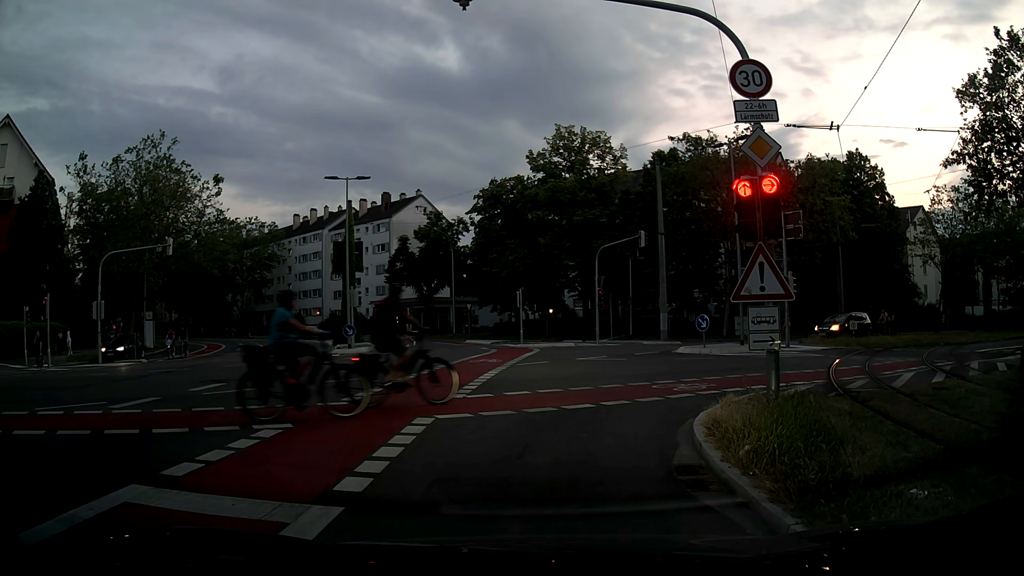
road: secondary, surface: asphalt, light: Dusk
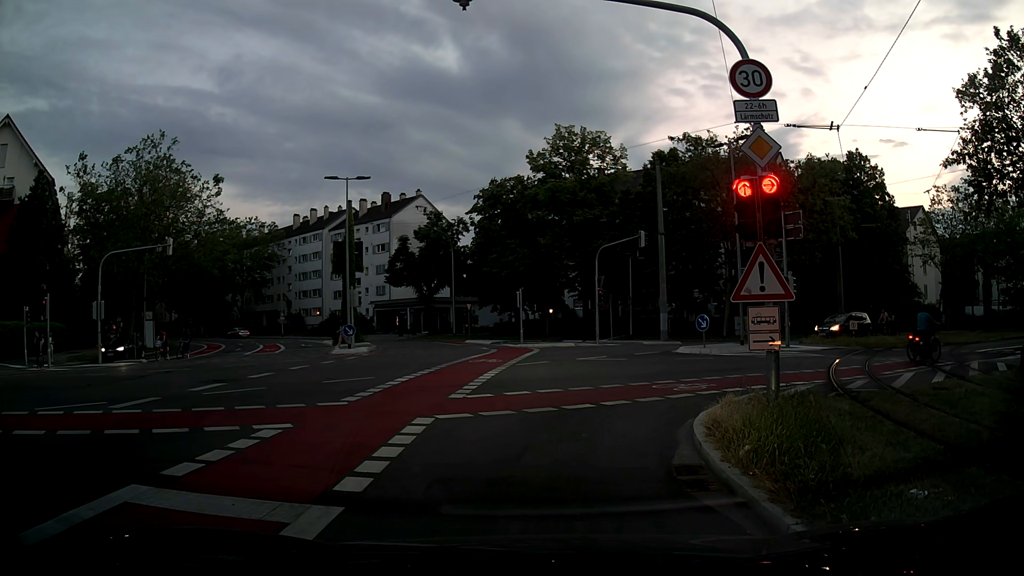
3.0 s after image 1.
(0.0, 0.0) m; 0°
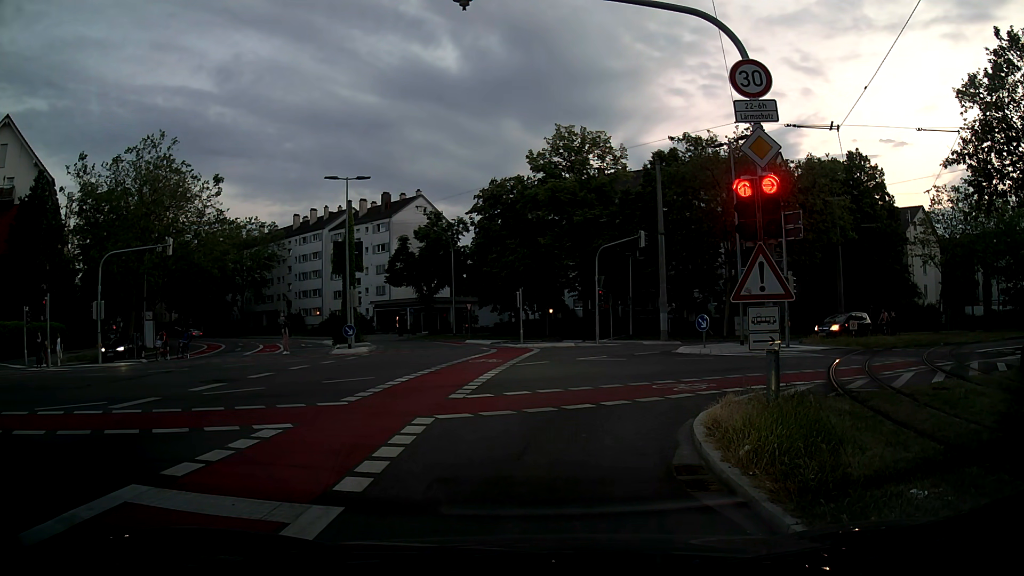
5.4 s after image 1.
(0.0, 0.0) m; 0°
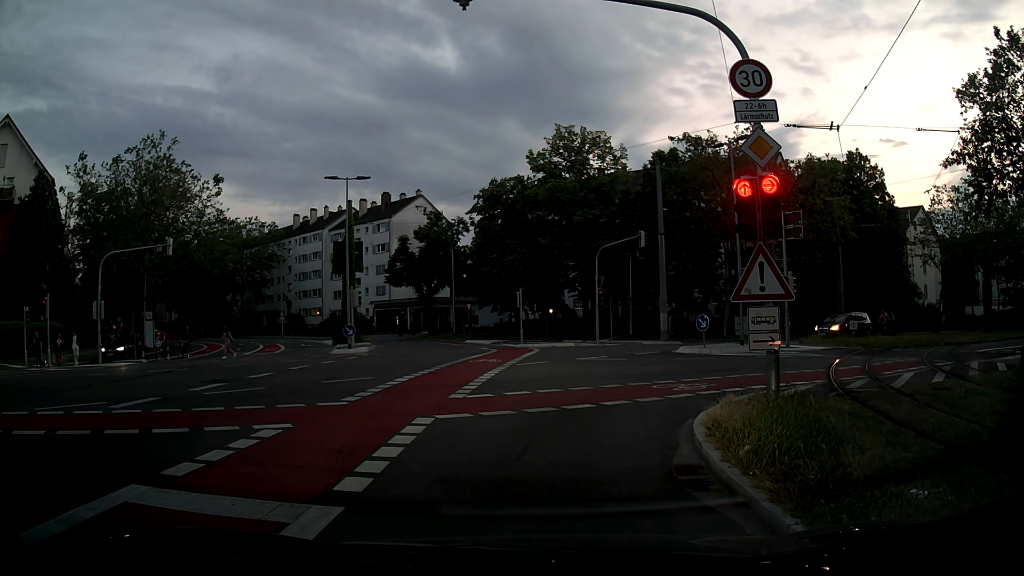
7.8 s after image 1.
(0.0, 0.0) m; 0°
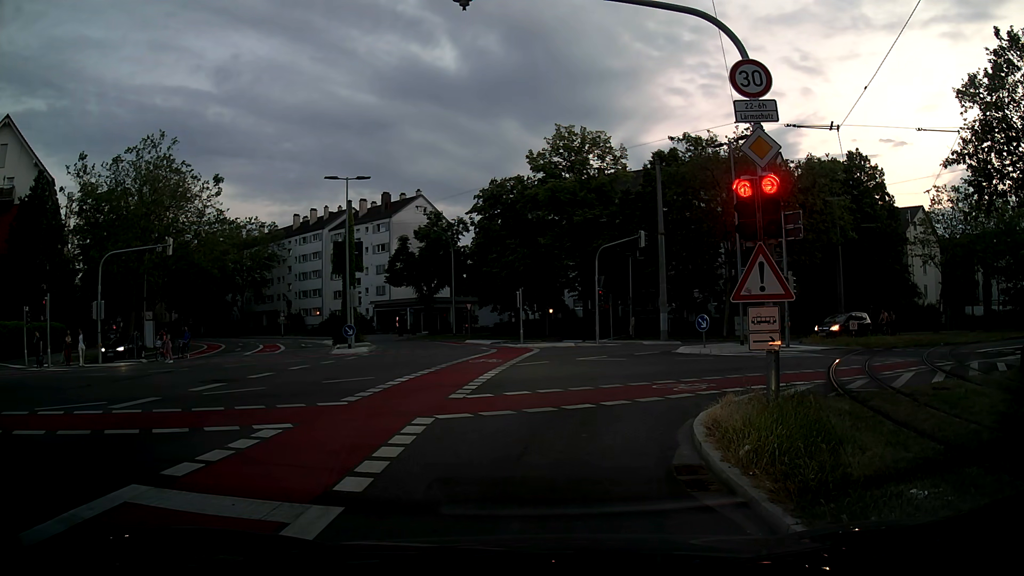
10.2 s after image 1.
(0.0, 0.0) m; 0°
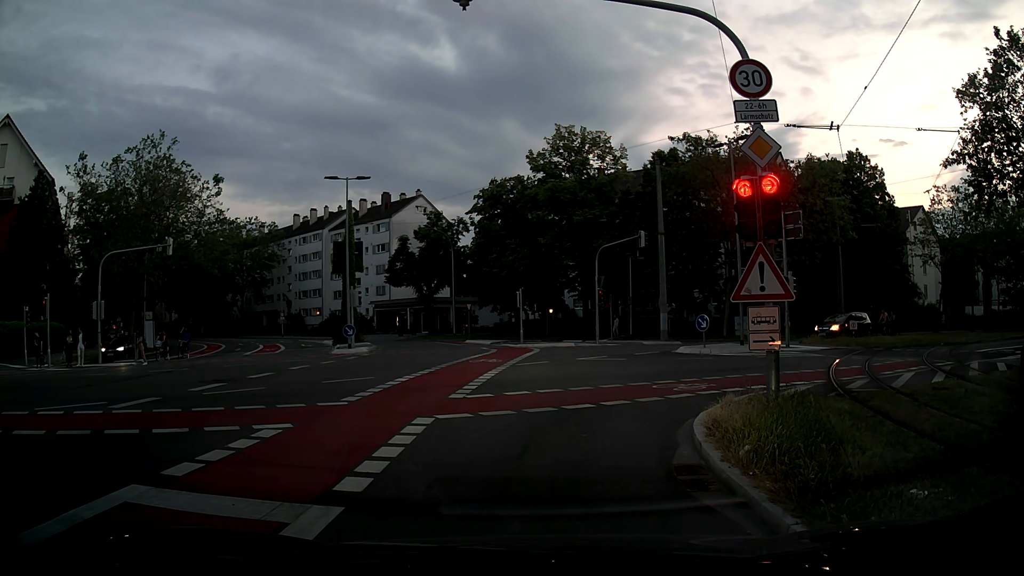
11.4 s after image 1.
(0.0, 0.0) m; 0°
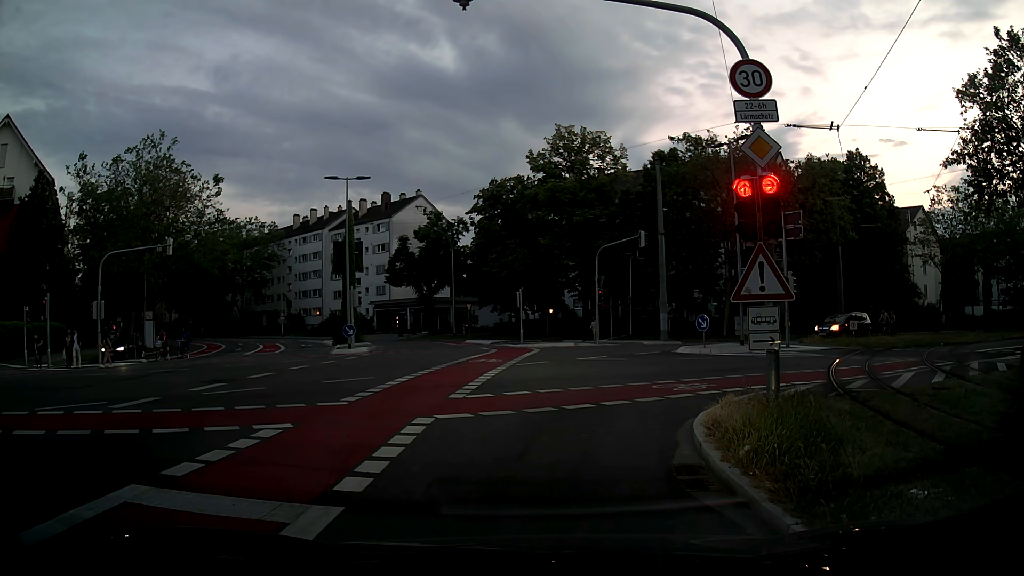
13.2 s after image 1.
(0.0, 0.0) m; 0°
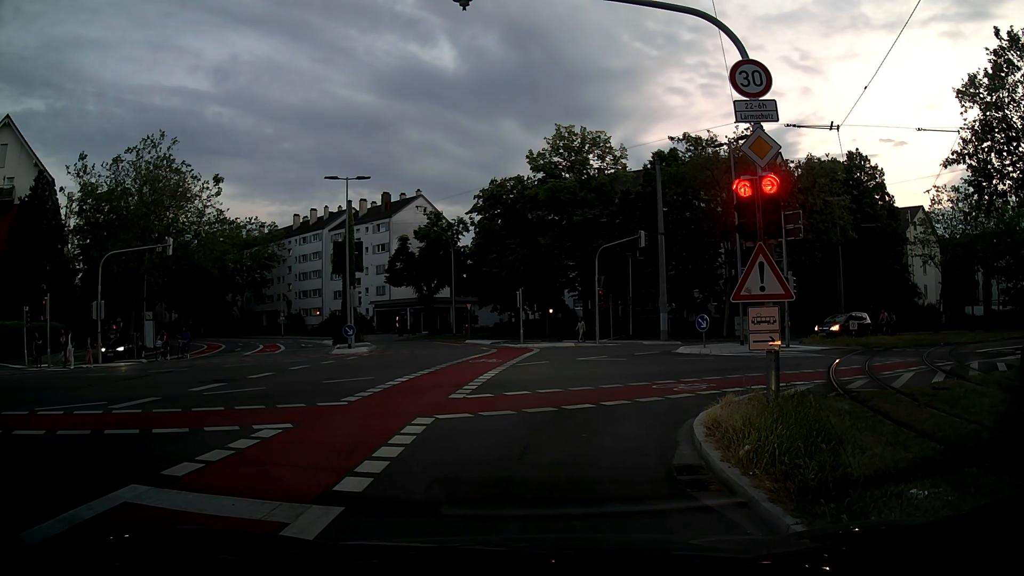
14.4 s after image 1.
(0.0, 0.0) m; 0°
(0, +10) (+5, +19) (+14, +24) (+23, +28) (+32, +32) (+41, +36) (+50, +40) (+59, +44) (+69, +48) (+78, +52) m
